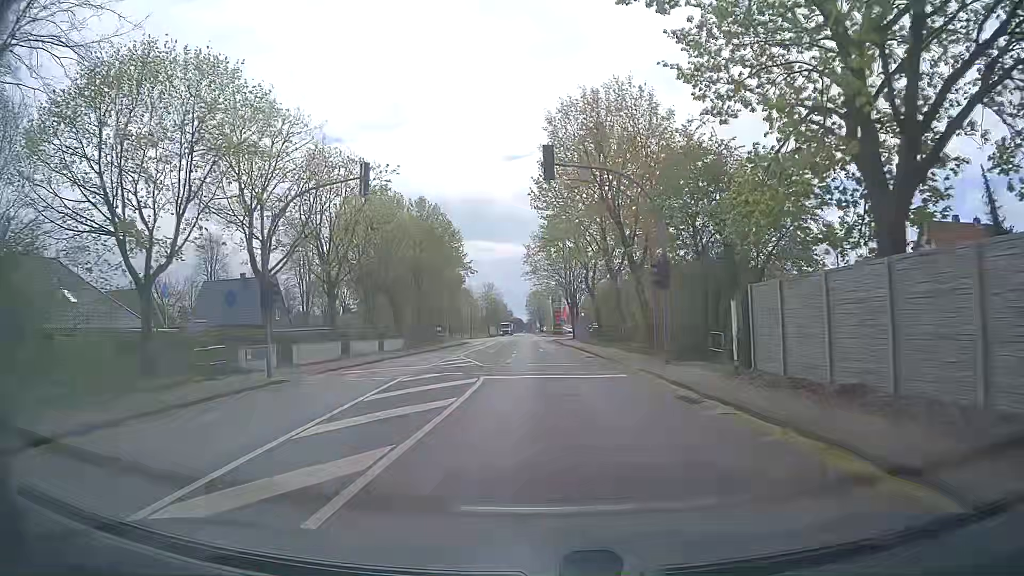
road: secondary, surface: asphalt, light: Day
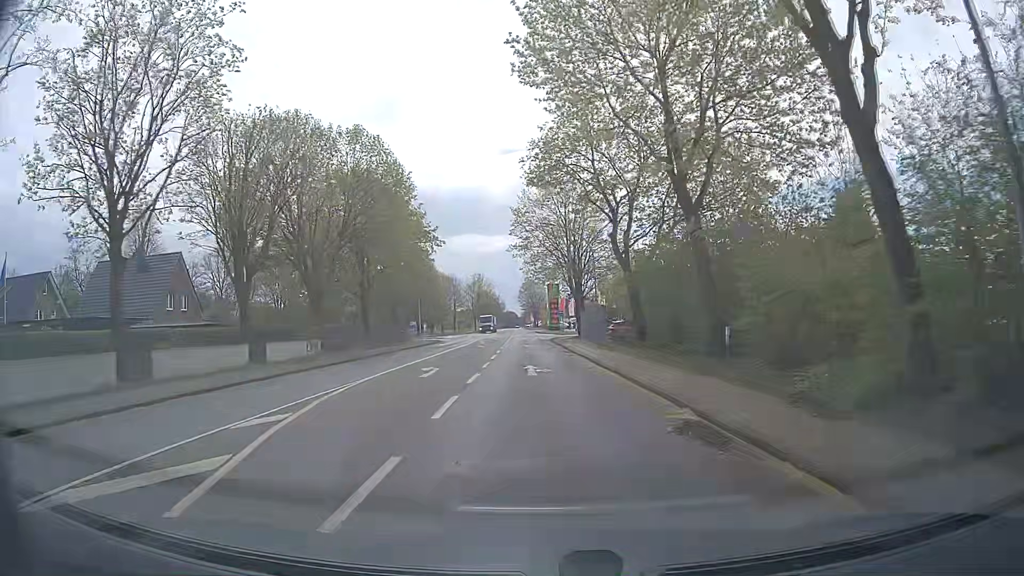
(+0.2, +21.5) m; 0°
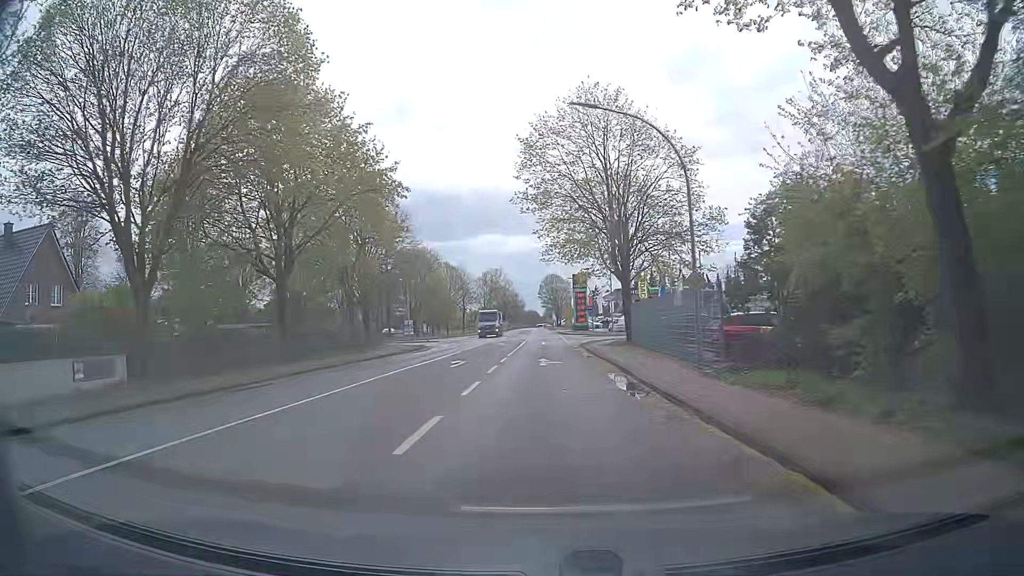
(-0.1, +20.9) m; -1°
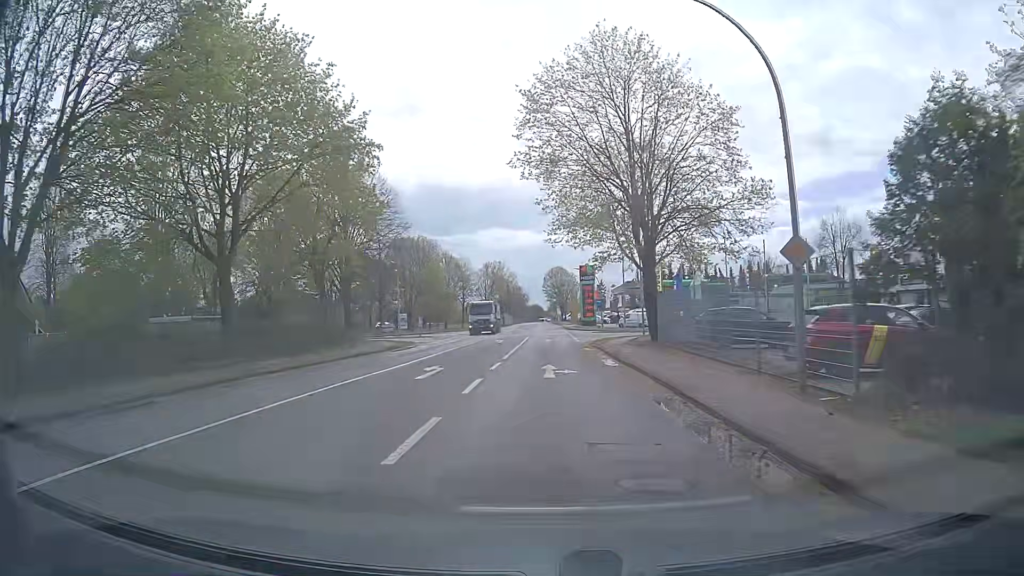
(-0.1, +6.8) m; -1°
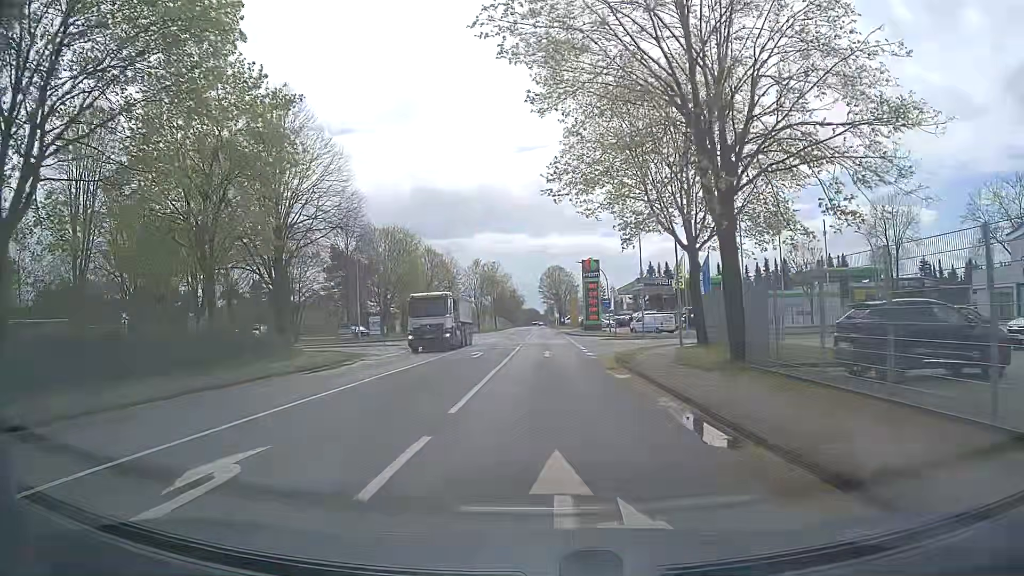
(0.0, +12.9) m; 0°
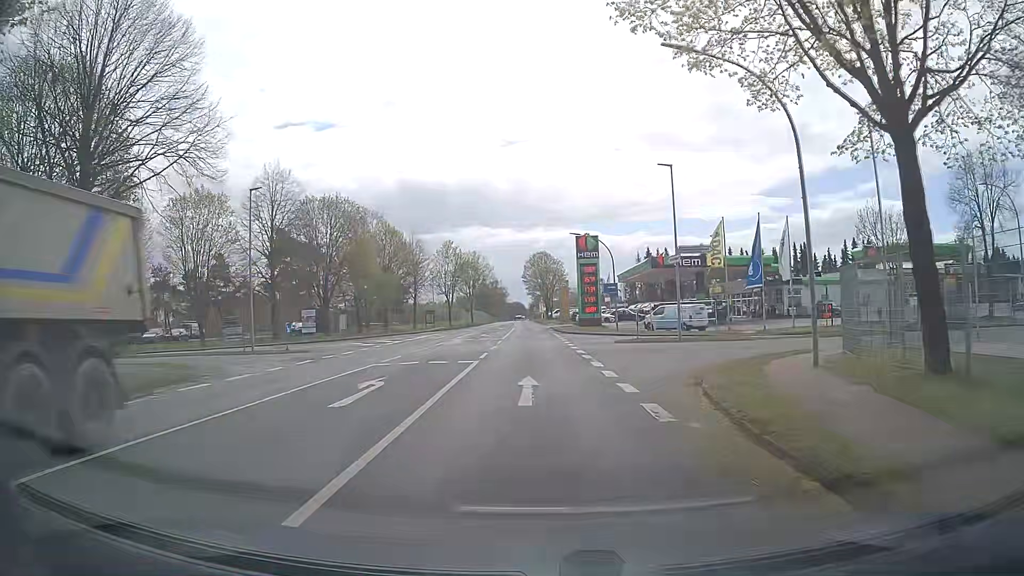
(+0.2, +17.1) m; +1°
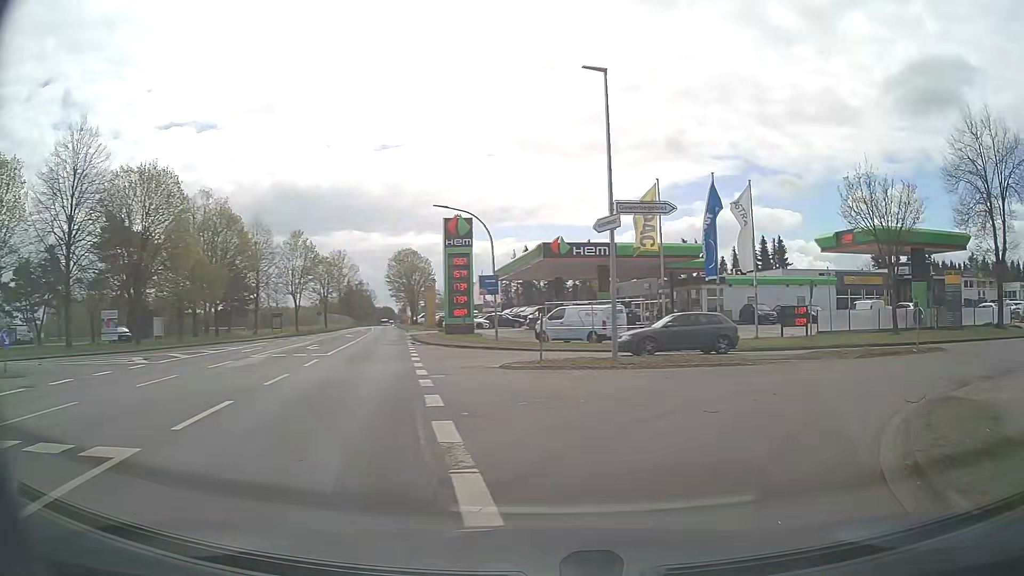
(+0.7, +13.4) m; +10°
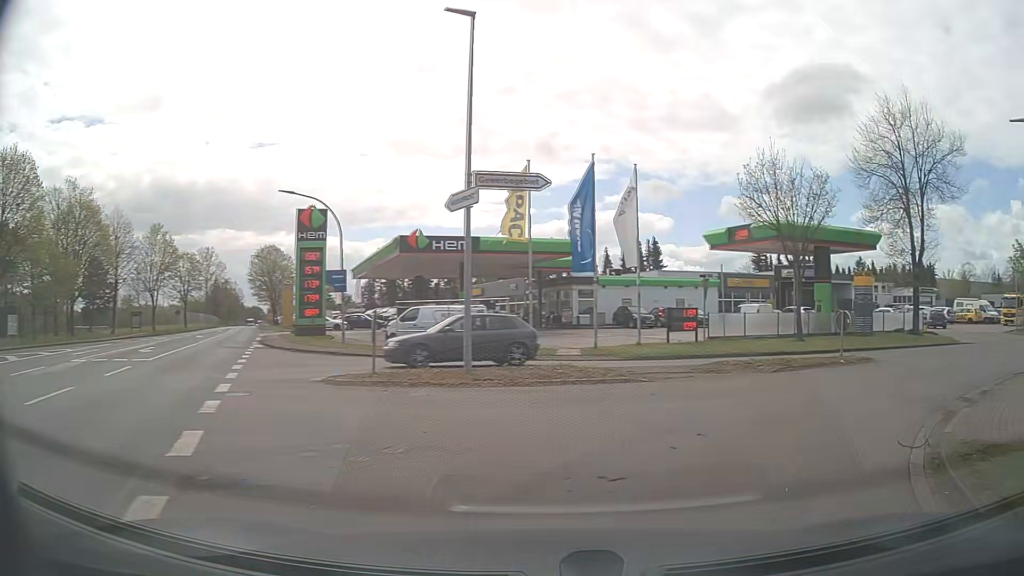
(+0.4, +3.9) m; +11°
(+3, +9) (+10, +16) (+19, +21) (+28, +26) (+37, +30) (+46, +34) (+56, +37) (+65, +41) (+74, +44) (+84, +48) m
